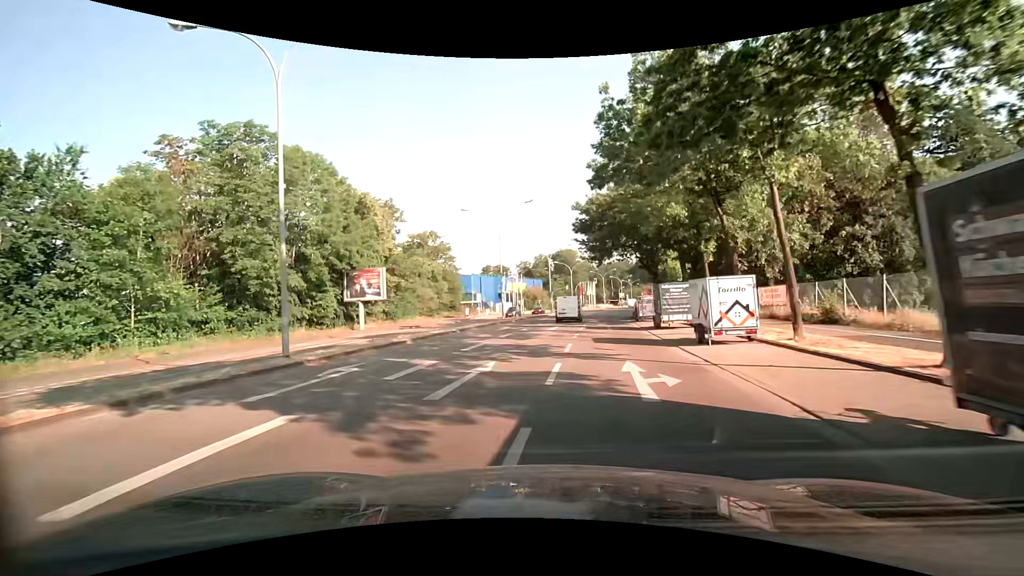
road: secondary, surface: asphalt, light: Day
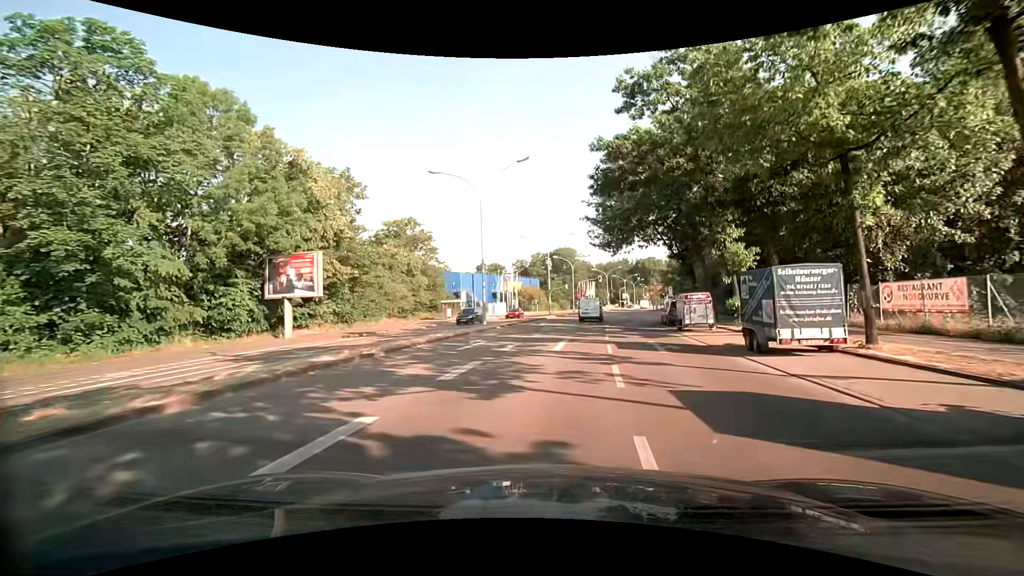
(-0.2, +12.3) m; 0°
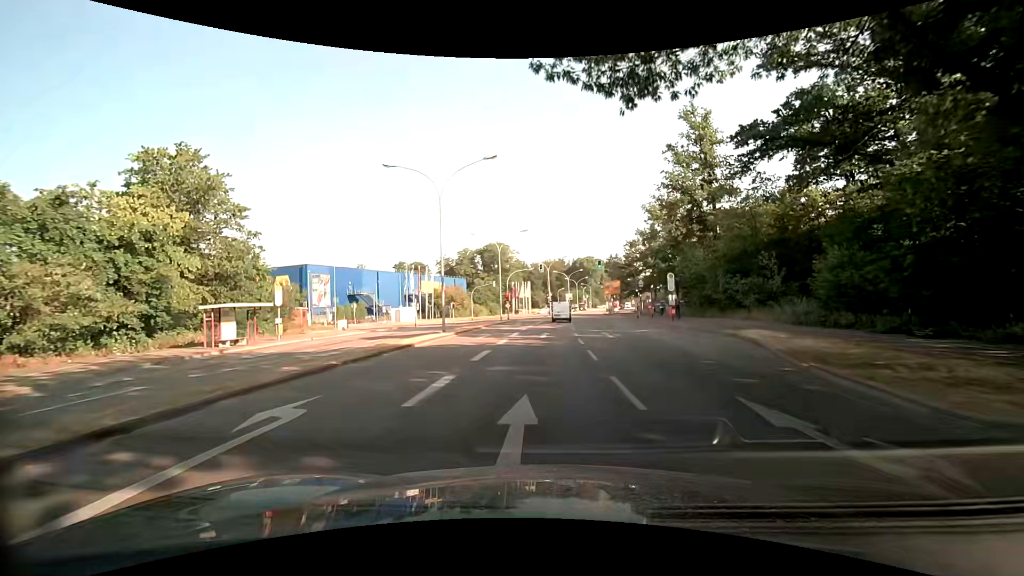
(+2.7, +31.7) m; +8°
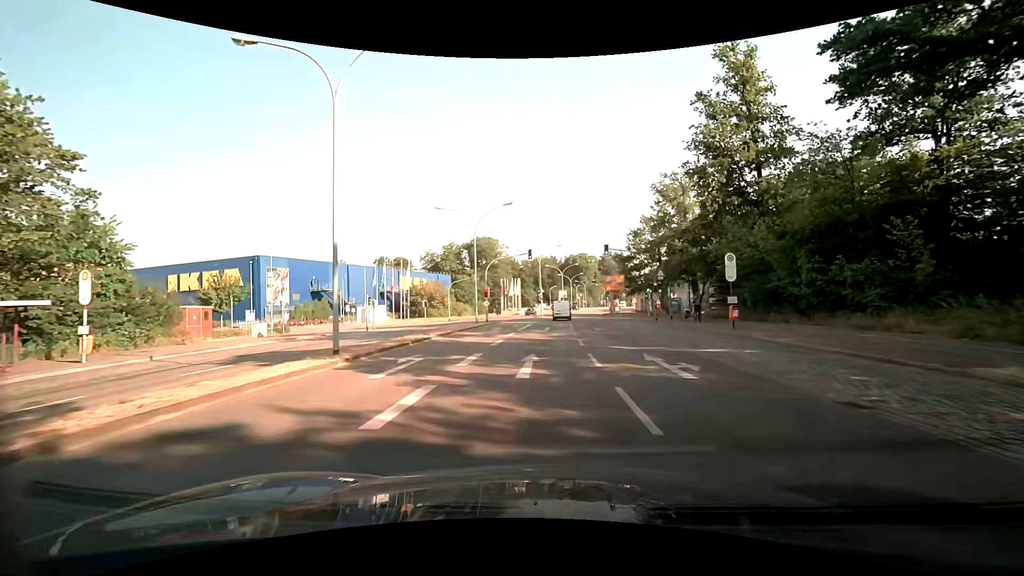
(+0.2, +13.4) m; +1°
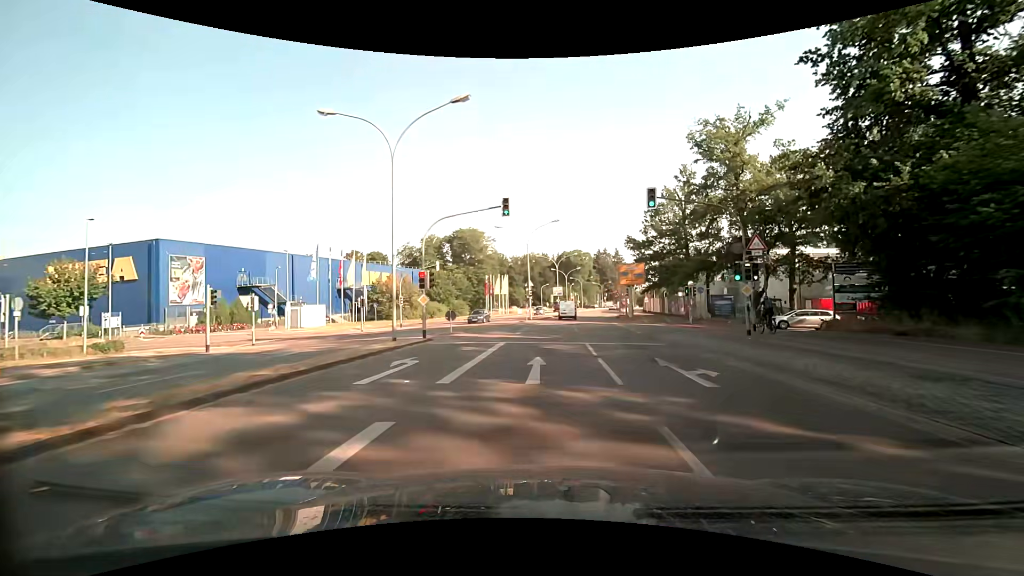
(+0.1, +20.7) m; +2°
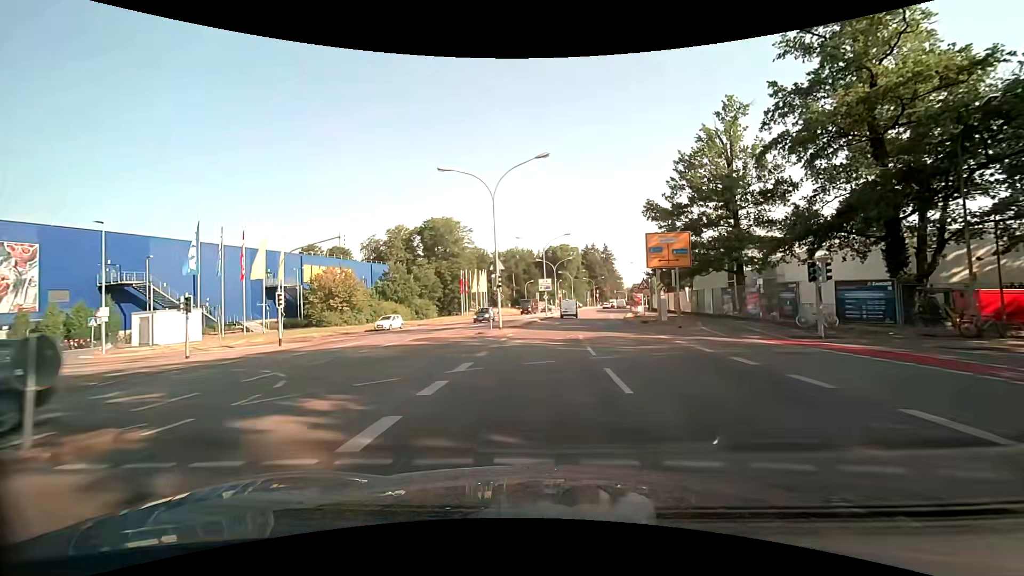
(-0.1, +21.2) m; +1°
(0, +10) (0, +20) (0, +30) (+1, +40) (+2, +50) (+3, +60) (+4, +70) (+5, +80) (+6, +90) (+6, +100) m
